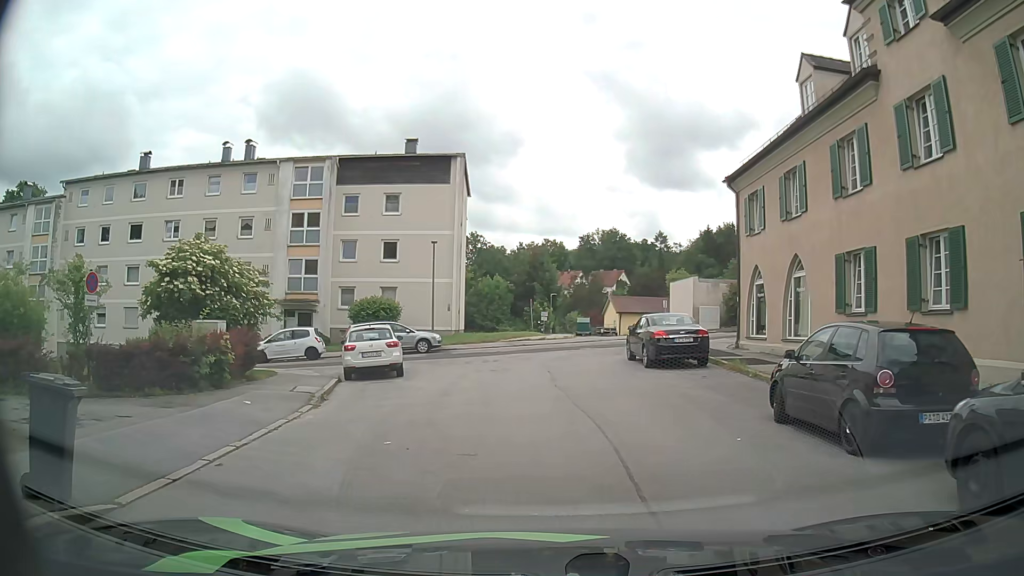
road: residential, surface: asphalt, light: Day
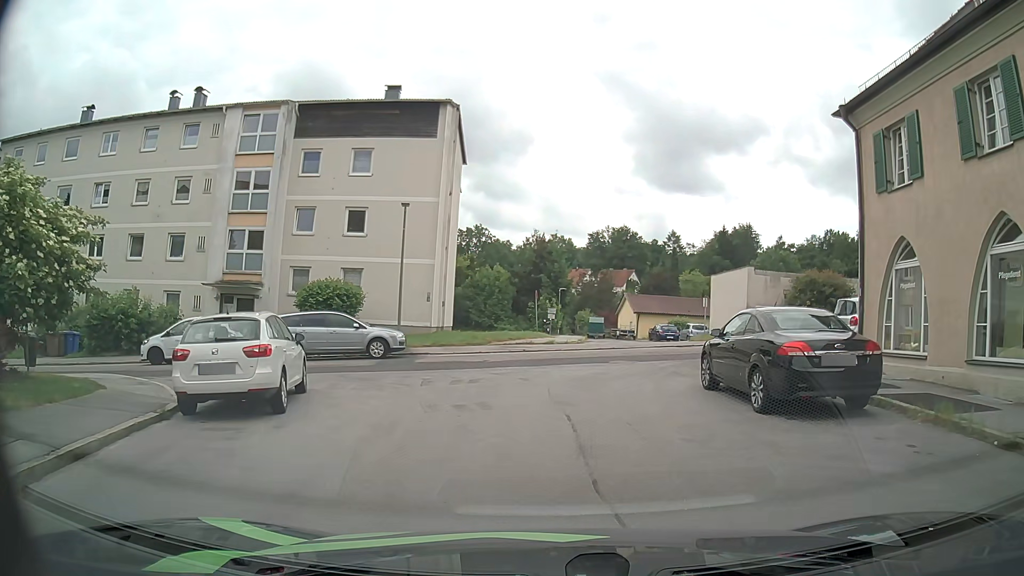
(-0.1, +9.2) m; +1°
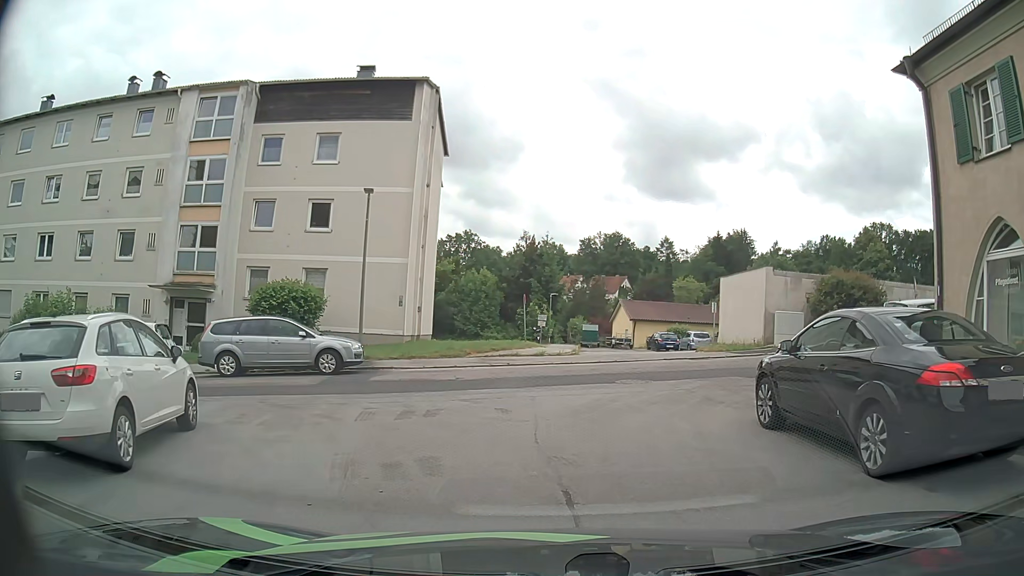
(0.0, +3.8) m; -1°
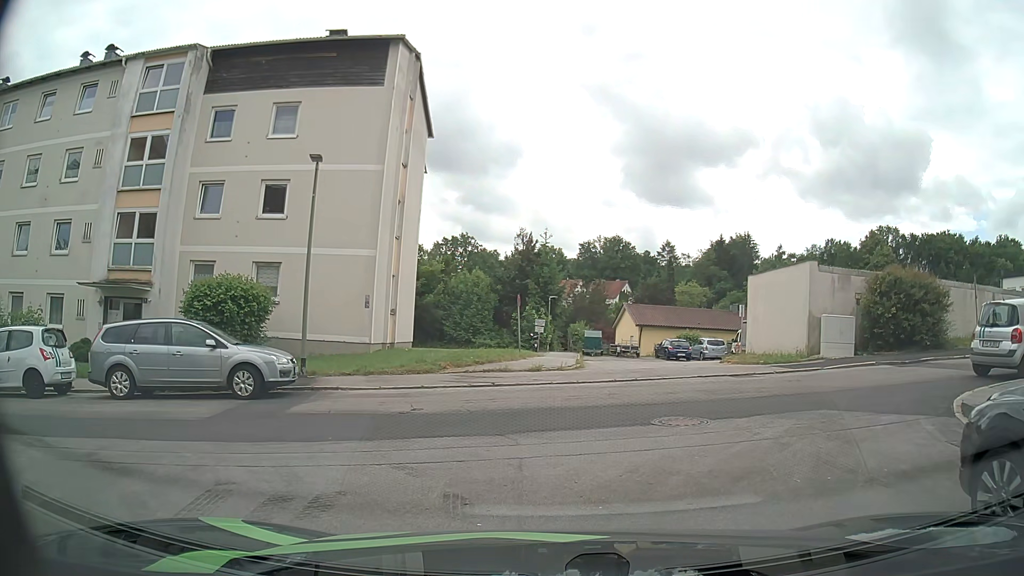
(+0.1, +4.7) m; +1°
